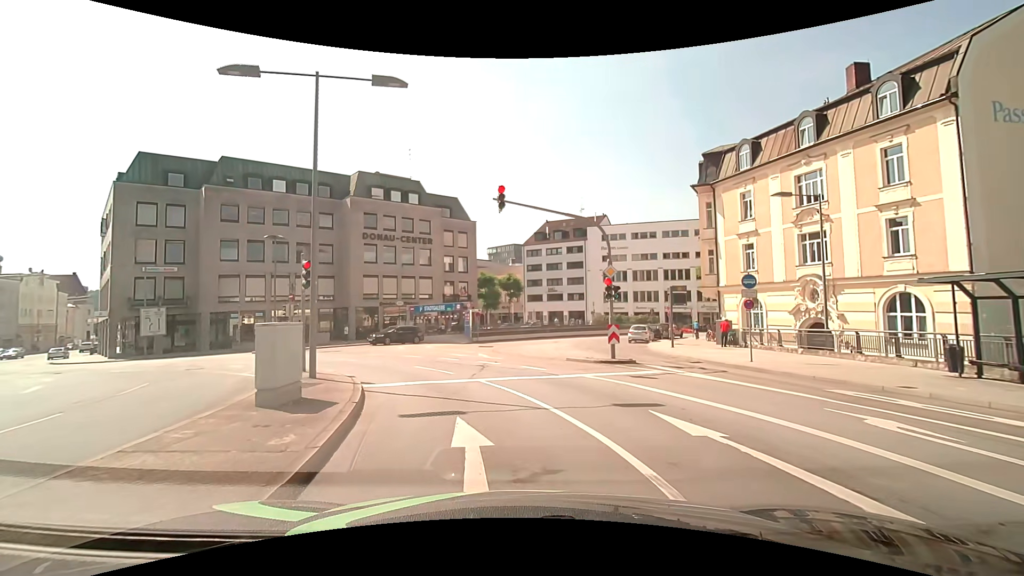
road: primary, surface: asphalt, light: Day
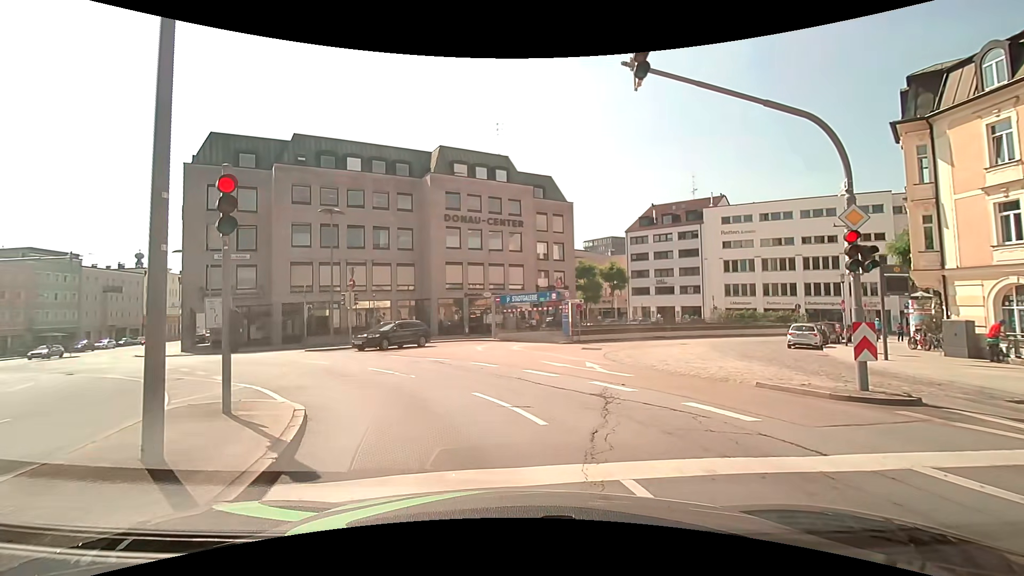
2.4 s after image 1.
(-0.6, +8.2) m; -10°
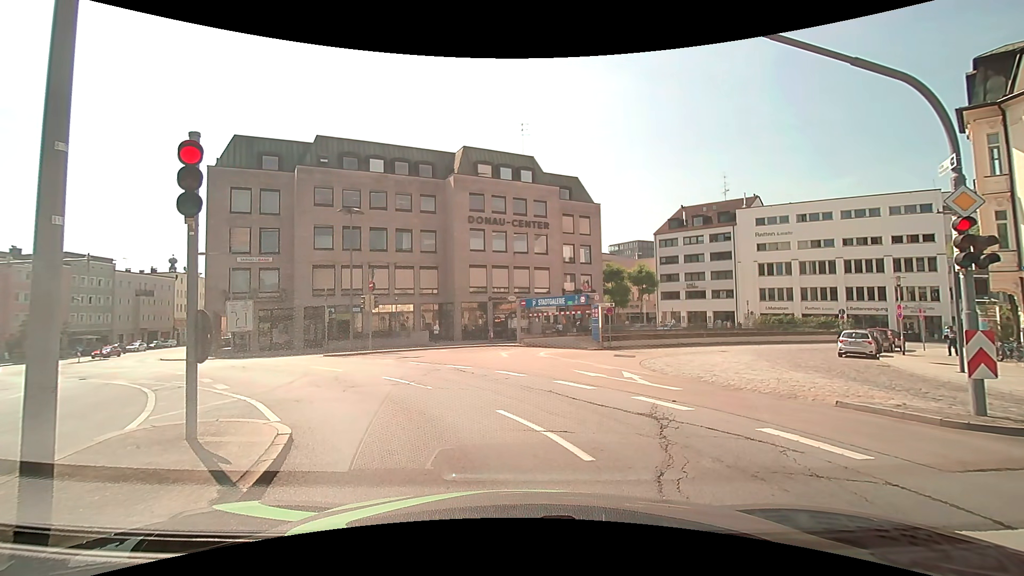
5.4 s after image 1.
(-0.1, +1.4) m; -4°
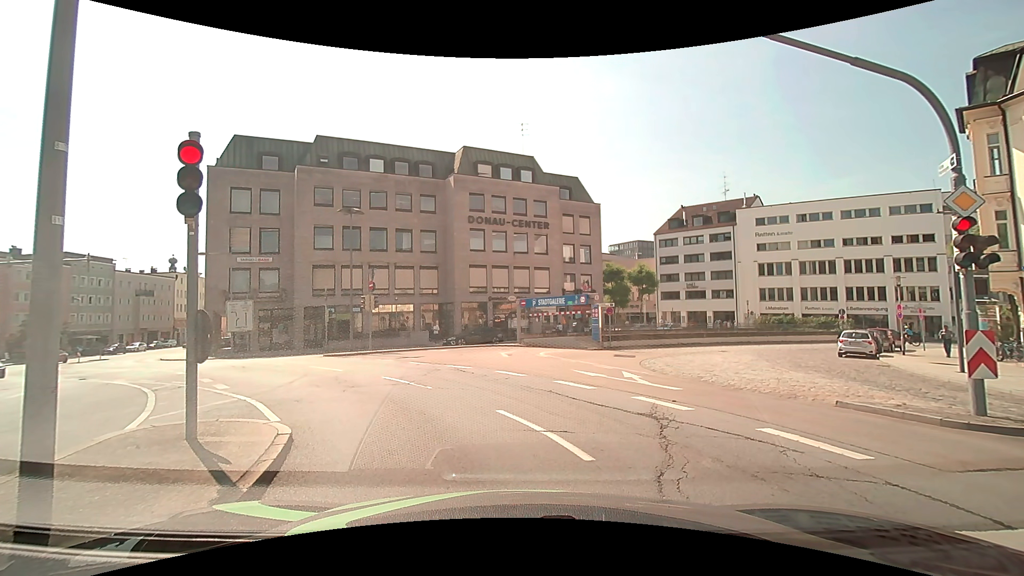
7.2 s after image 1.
(0.0, 0.0) m; 0°
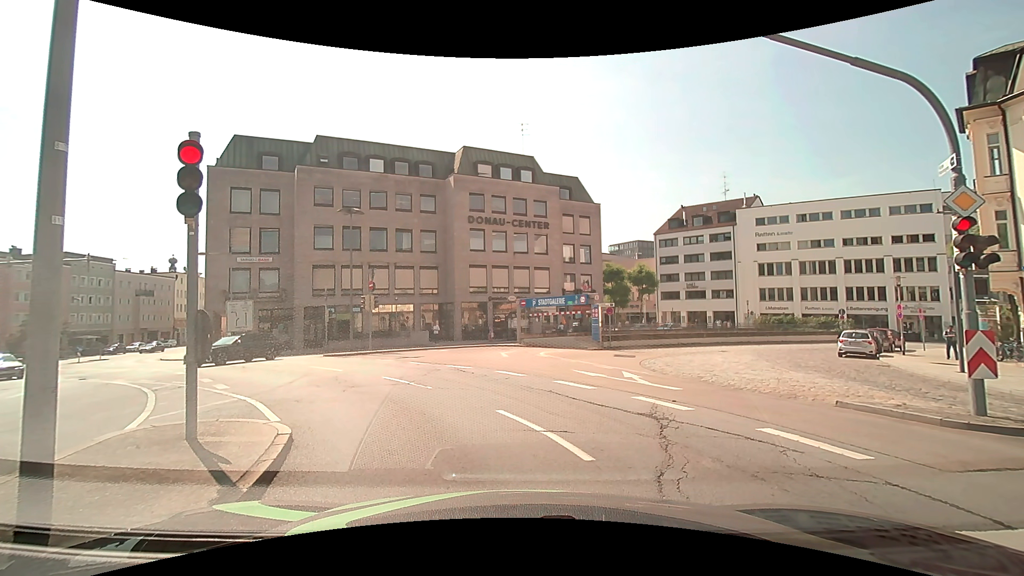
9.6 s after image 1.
(0.0, 0.0) m; 0°
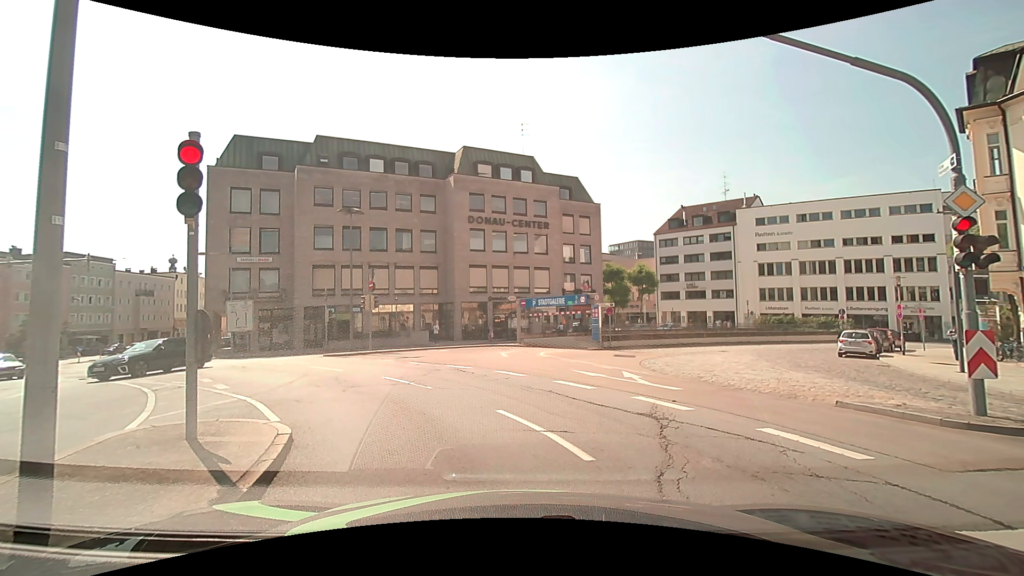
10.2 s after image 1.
(0.0, 0.0) m; 0°
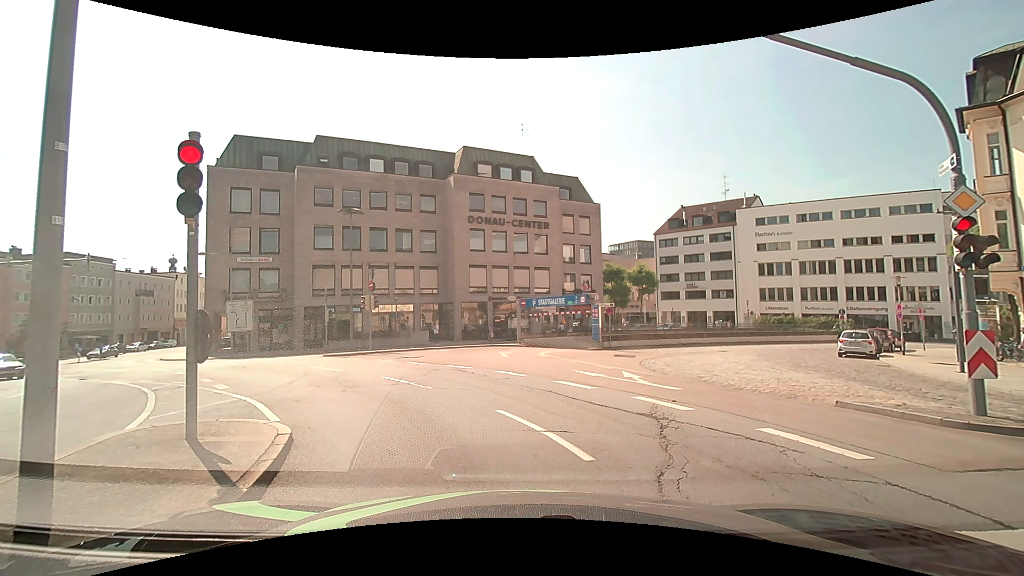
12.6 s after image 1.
(0.0, 0.0) m; 0°
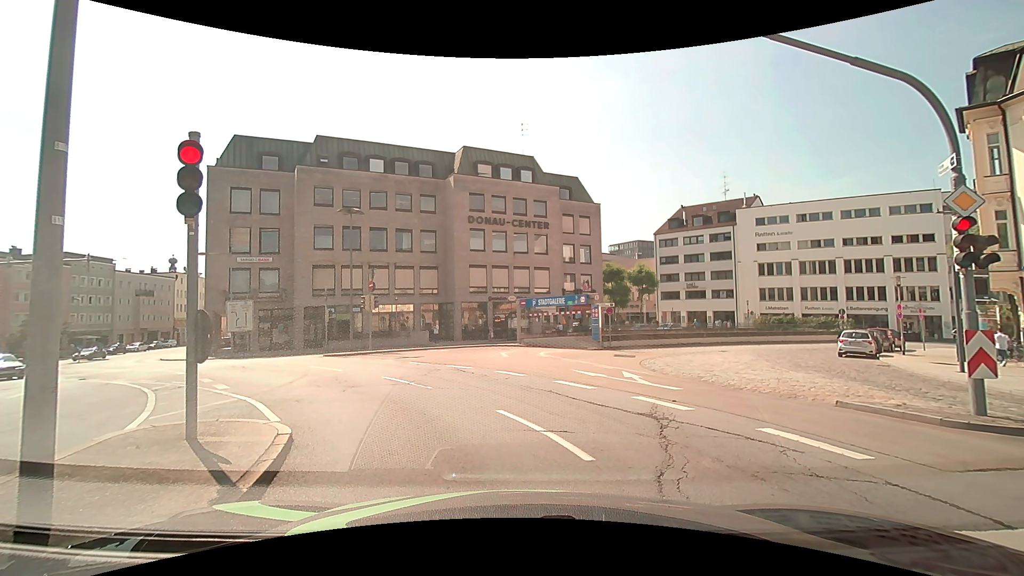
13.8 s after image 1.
(0.0, 0.0) m; 0°
